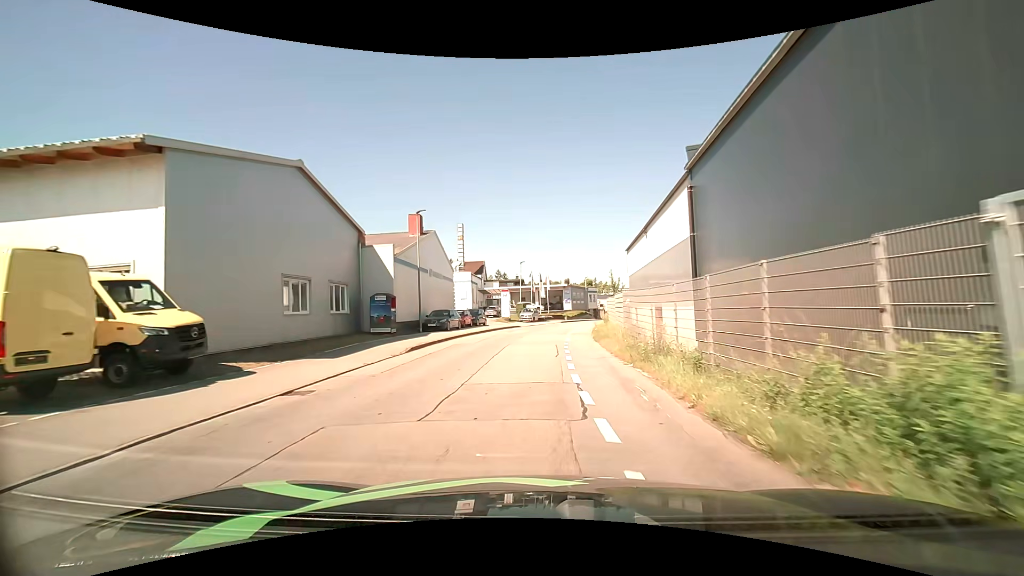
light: Day
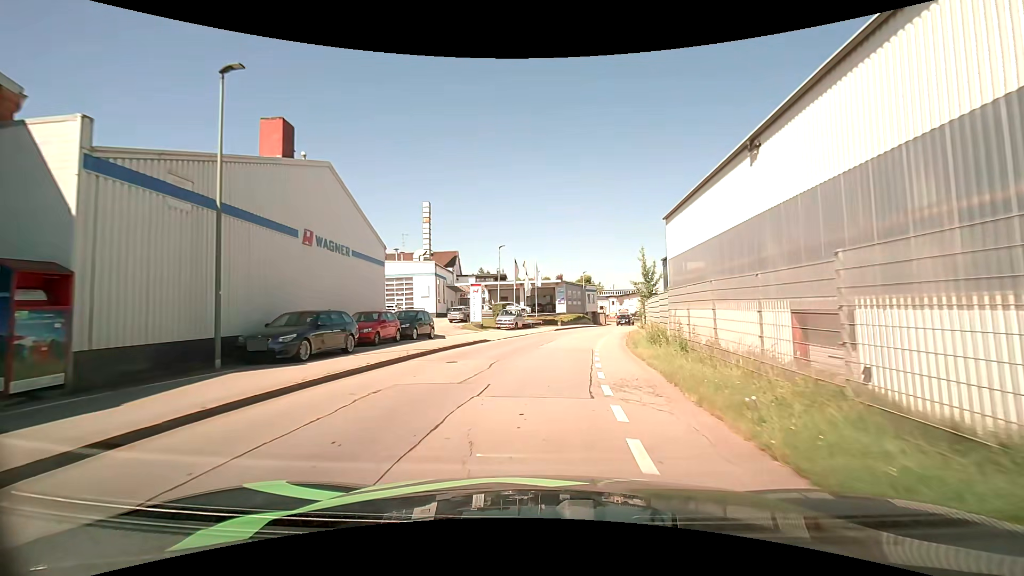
(+0.5, +19.0) m; +2°
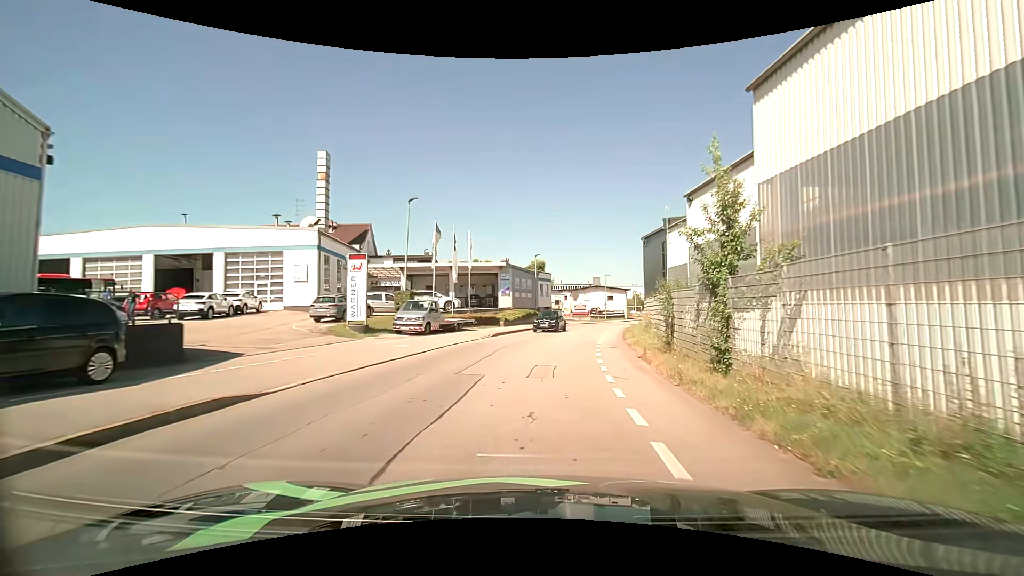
(+0.6, +18.4) m; +4°
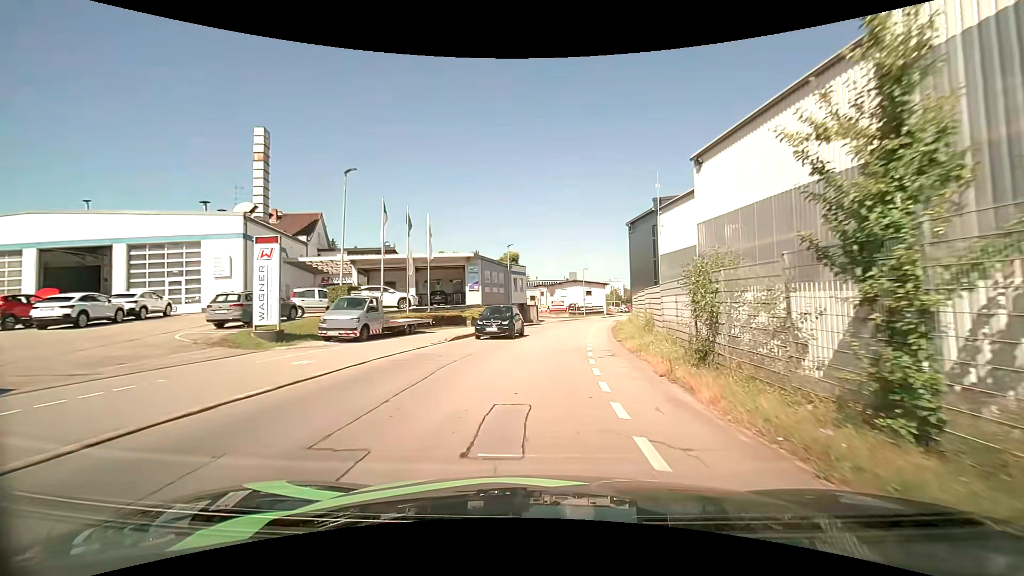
(+0.1, +6.0) m; +2°
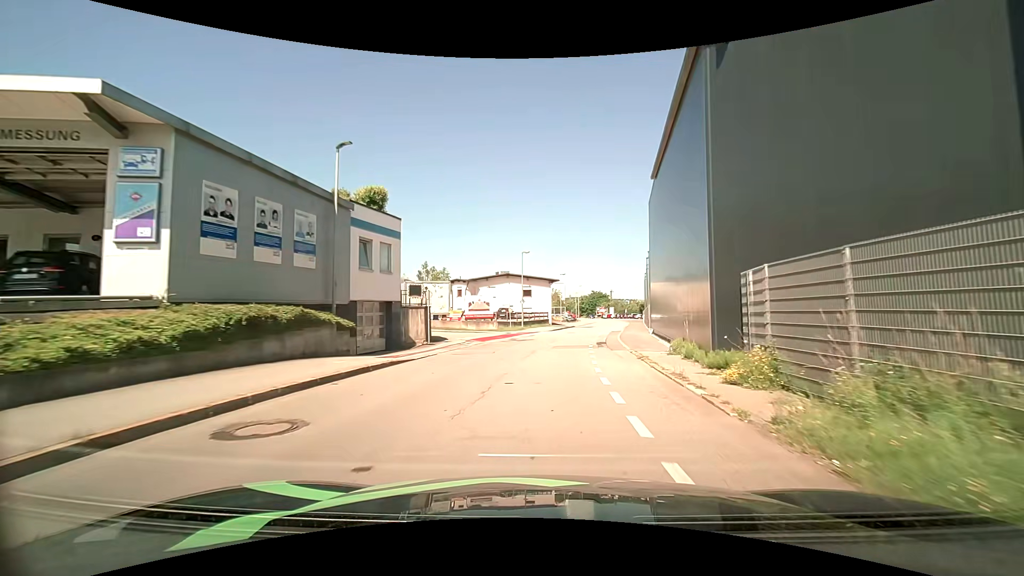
(+2.2, +31.4) m; +9°
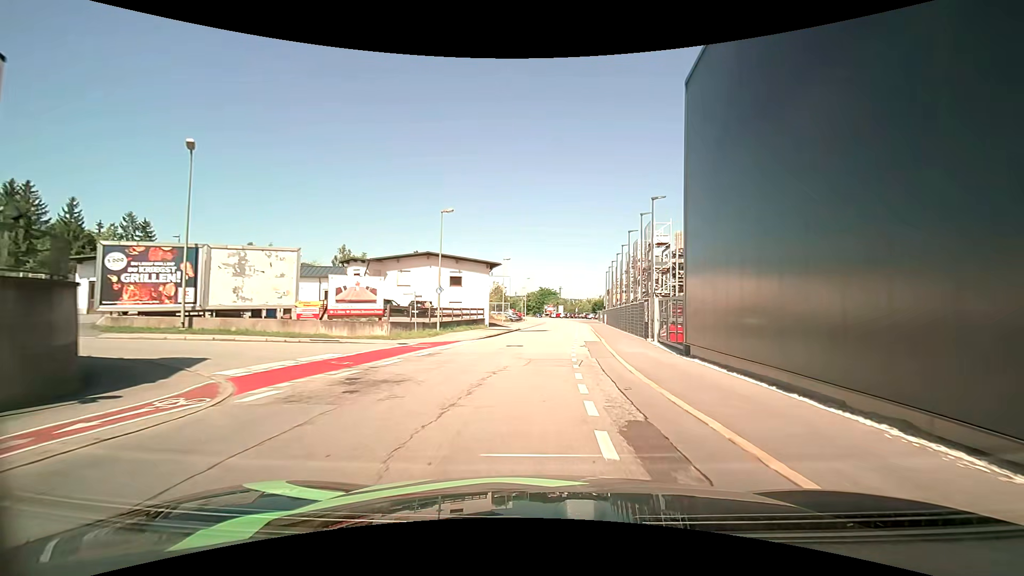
(+1.2, +19.2) m; +9°
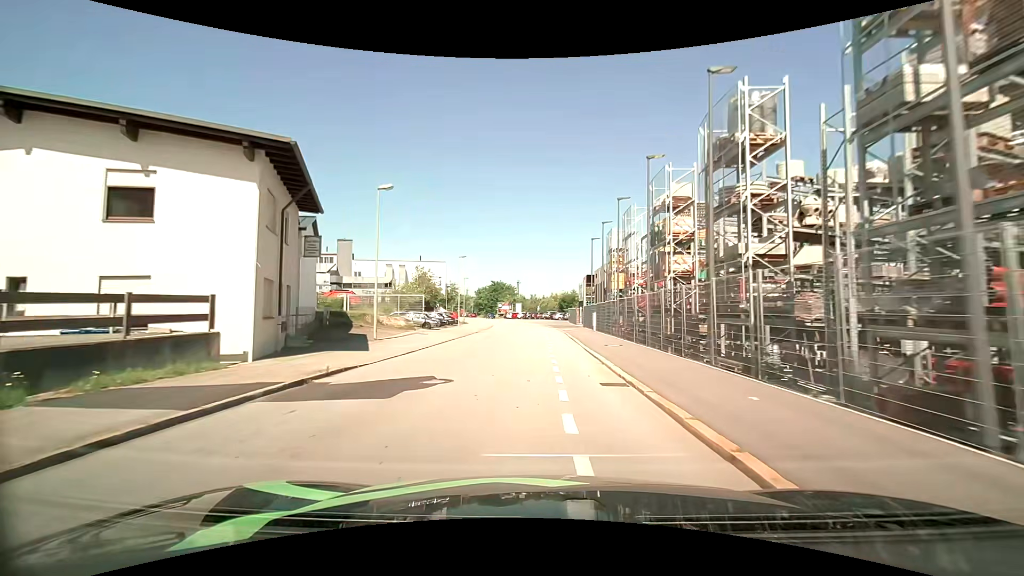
(+0.8, +33.4) m; +3°
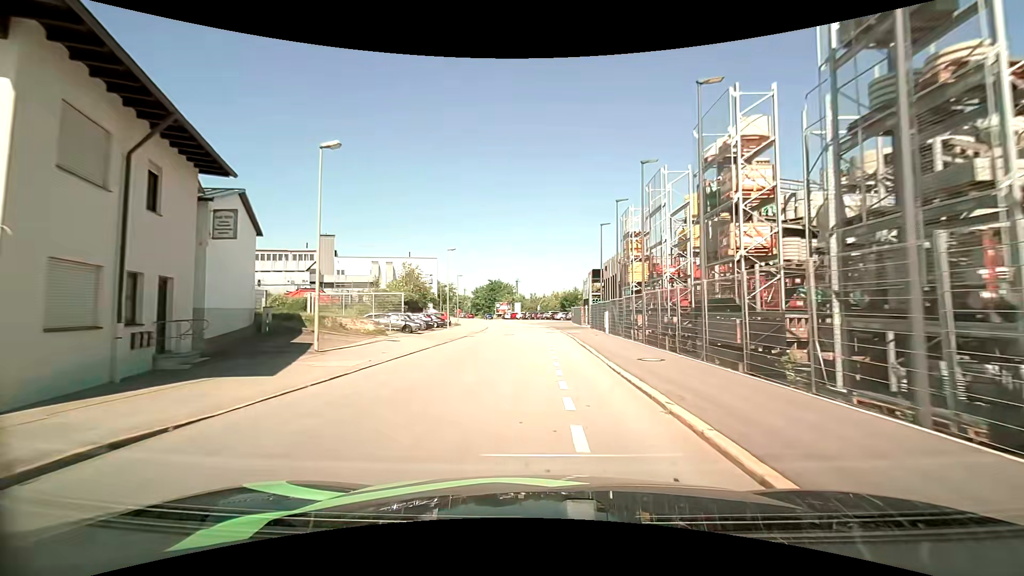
(0.0, +6.8) m; 0°
(0, +10) (0, +20) (0, +30) (-1, +40) (-1, +50) (-2, +60) (-3, +70) (-5, +80) (-7, +89) (-10, +99) m
